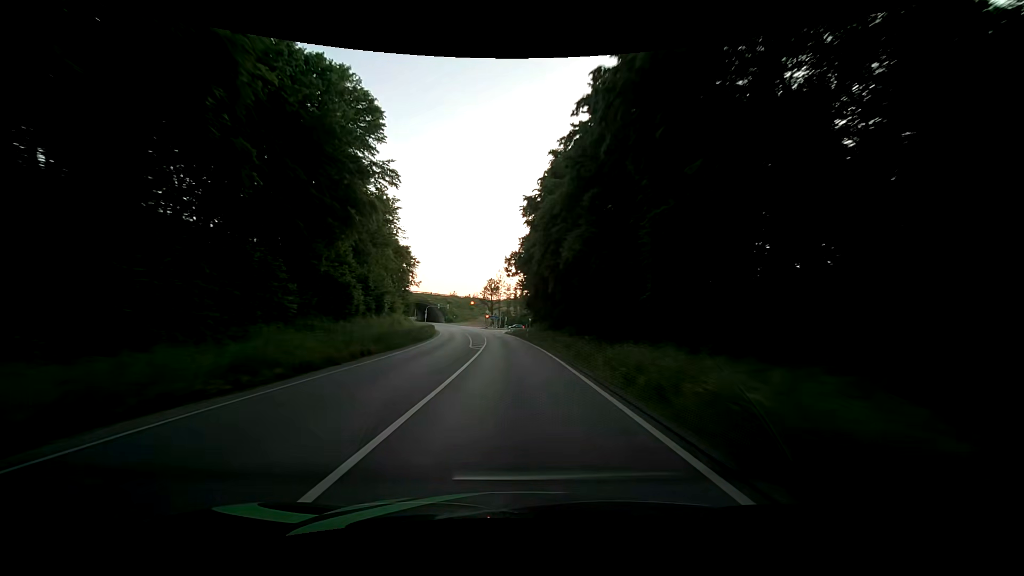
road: primary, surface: asphalt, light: Day
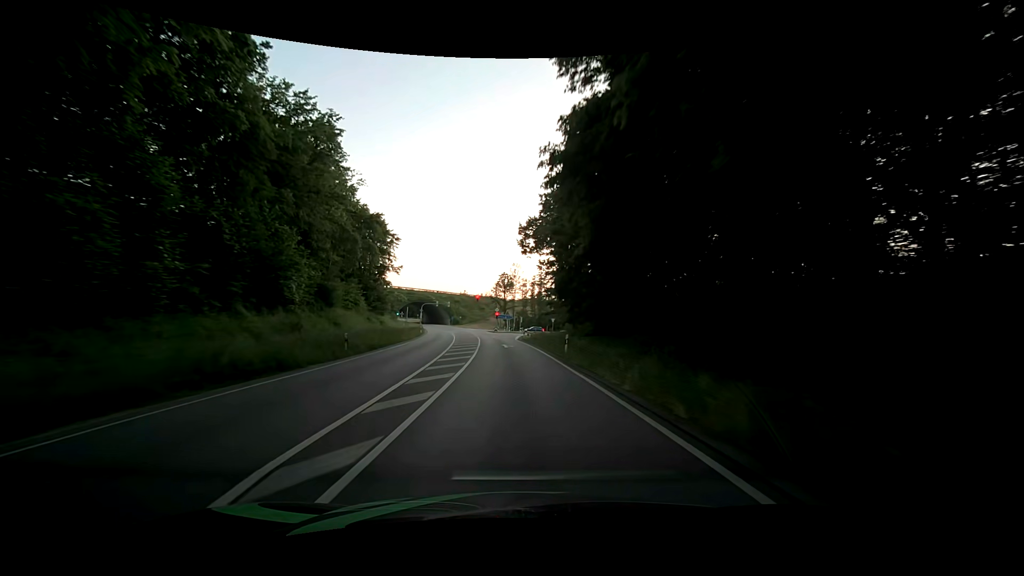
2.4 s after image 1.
(-0.6, +28.3) m; -3°
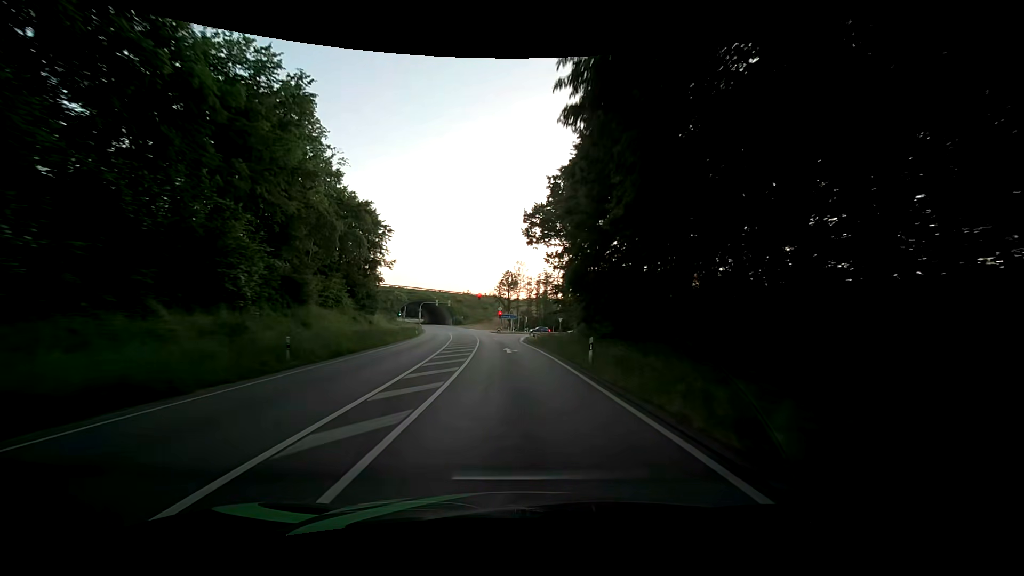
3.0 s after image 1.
(0.0, +6.5) m; -1°
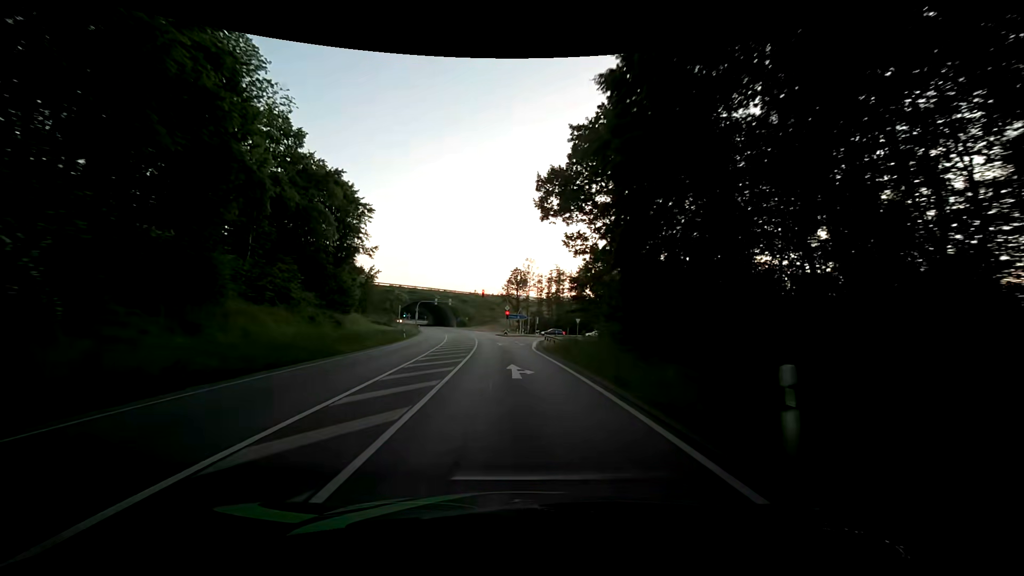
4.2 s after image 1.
(0.0, +12.3) m; -1°
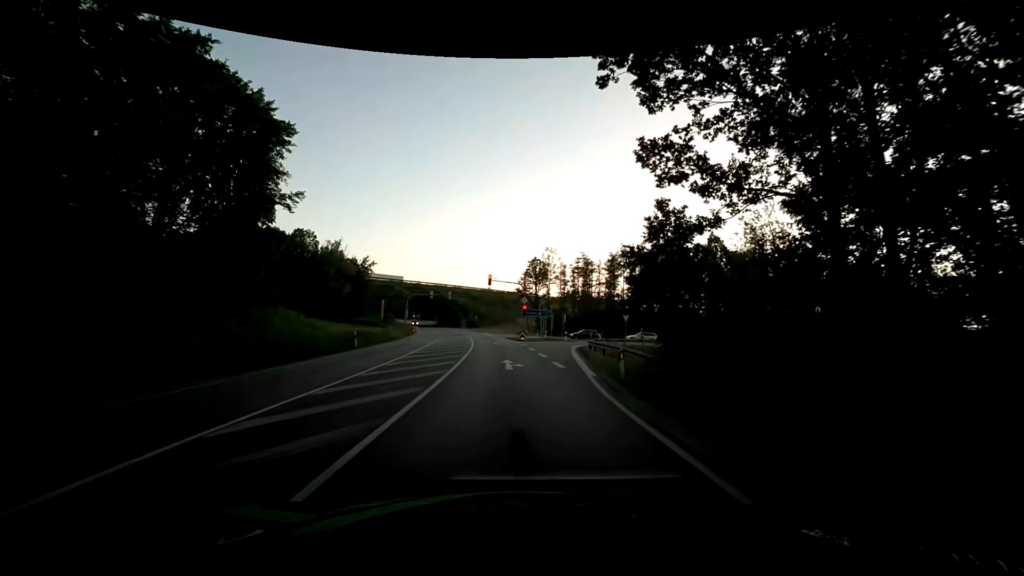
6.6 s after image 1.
(-0.1, +21.6) m; -1°
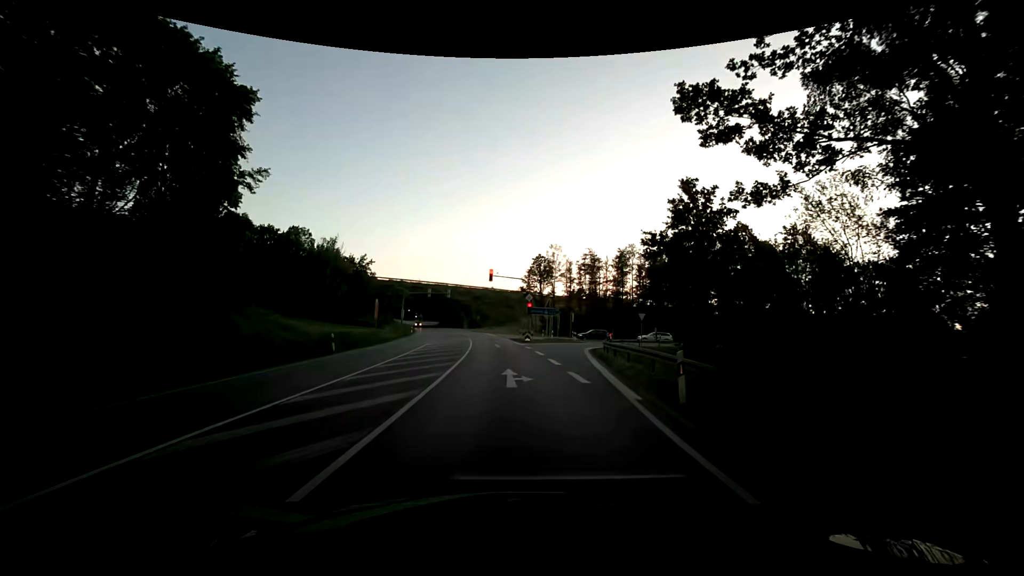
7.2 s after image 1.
(-0.1, +4.8) m; -1°
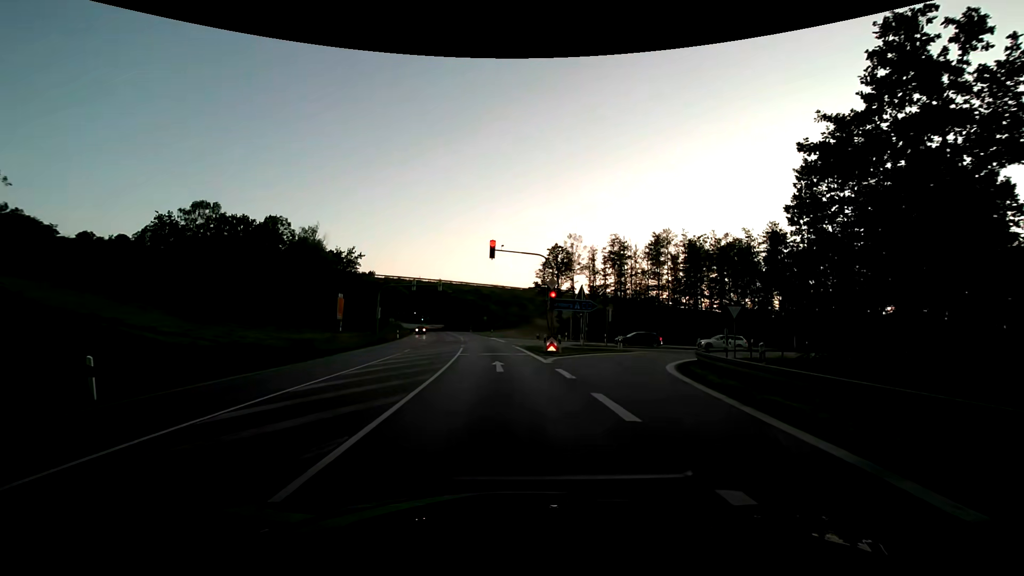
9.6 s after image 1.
(-0.3, +16.9) m; -1°
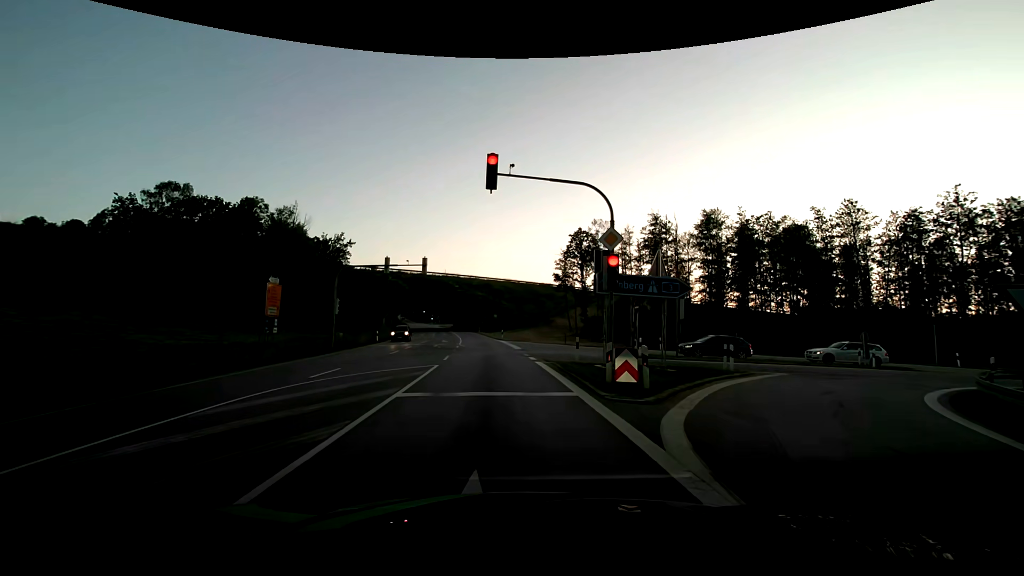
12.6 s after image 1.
(-0.4, +15.1) m; -3°
(0, +10) (0, +20) (-1, +30) (-2, +40) (-3, +50) (-4, +60) (-5, +70) (-6, +80) (-8, +90) (-9, +99) m
